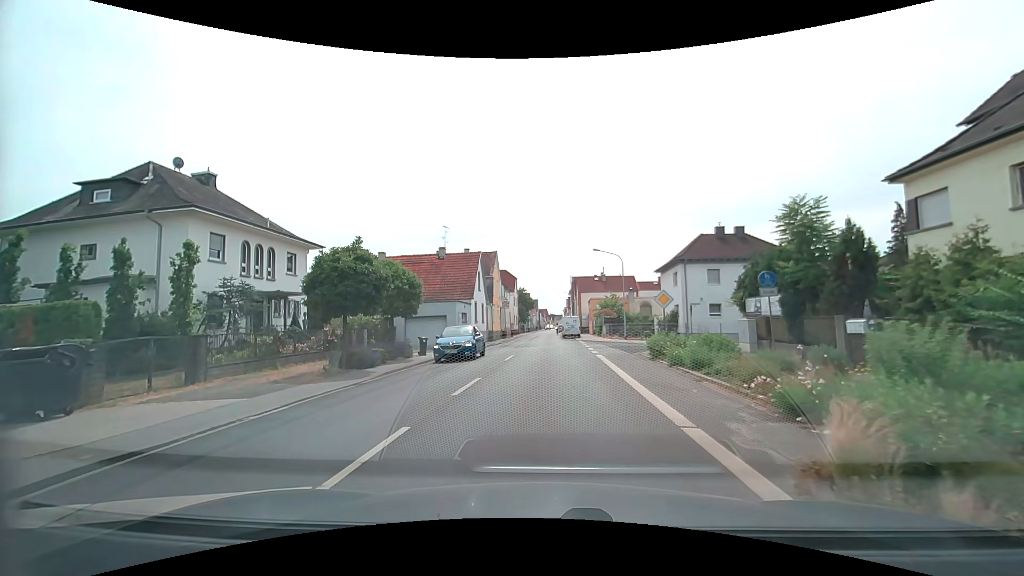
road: tertiary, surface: asphalt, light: Day
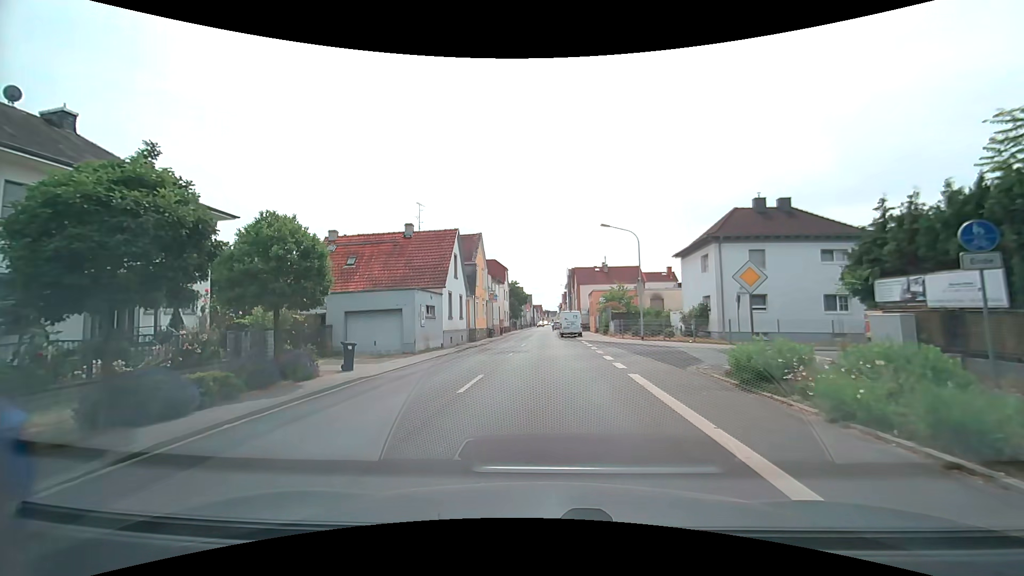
(0.0, +9.4) m; 0°
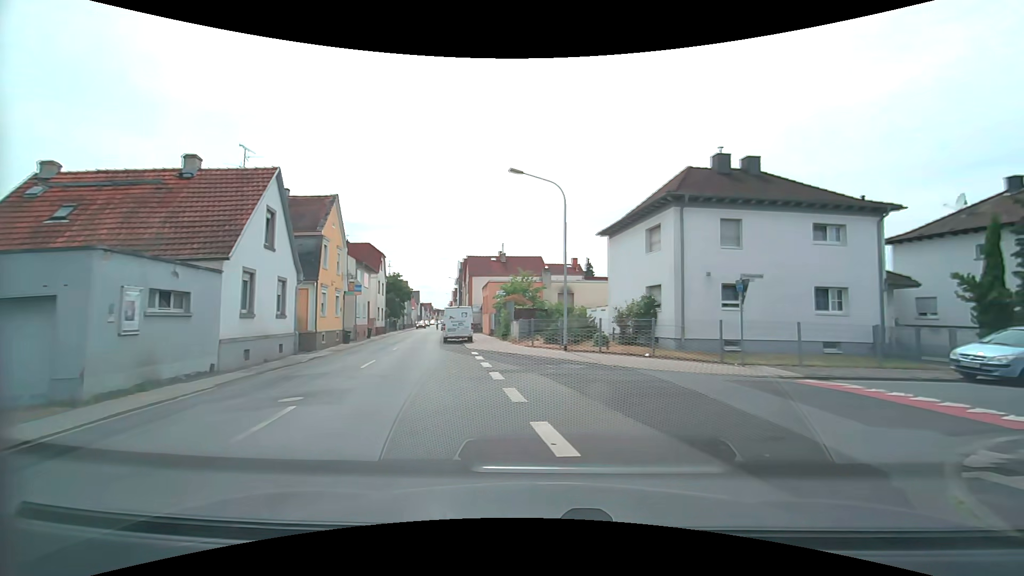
(+0.4, +12.4) m; +10°
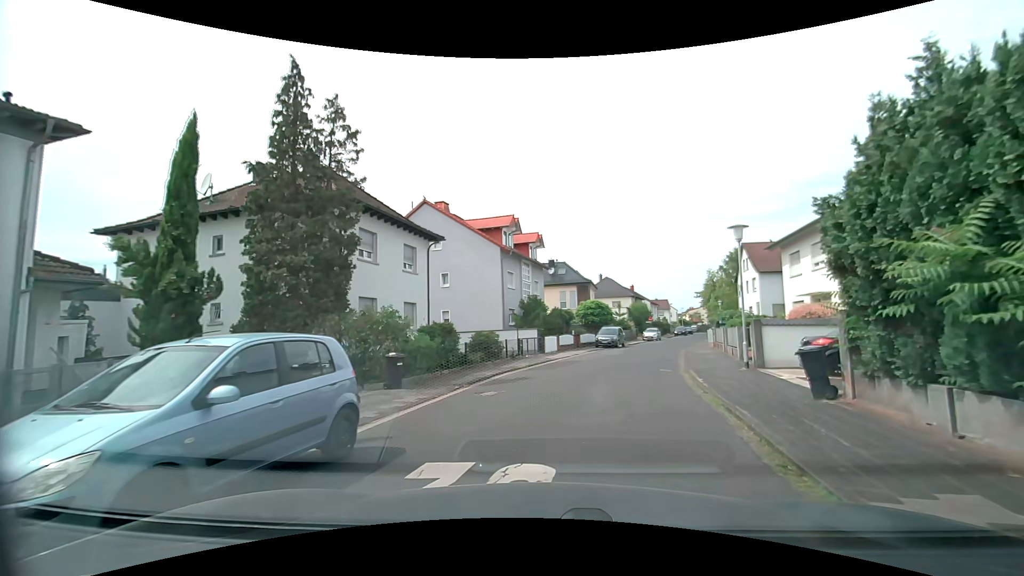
(+7.8, +10.8) m; +71°
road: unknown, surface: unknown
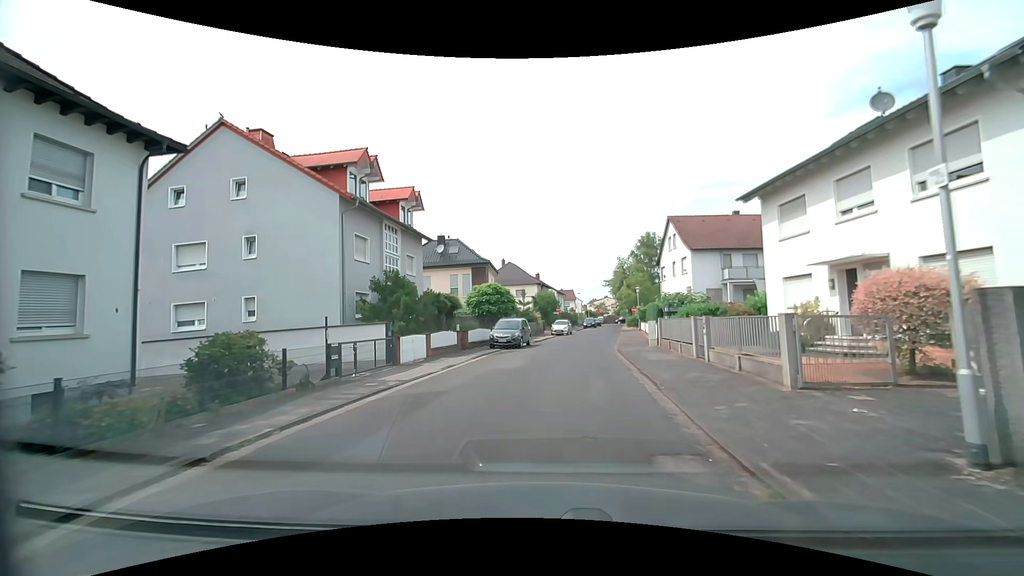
(+1.7, +12.7) m; +12°
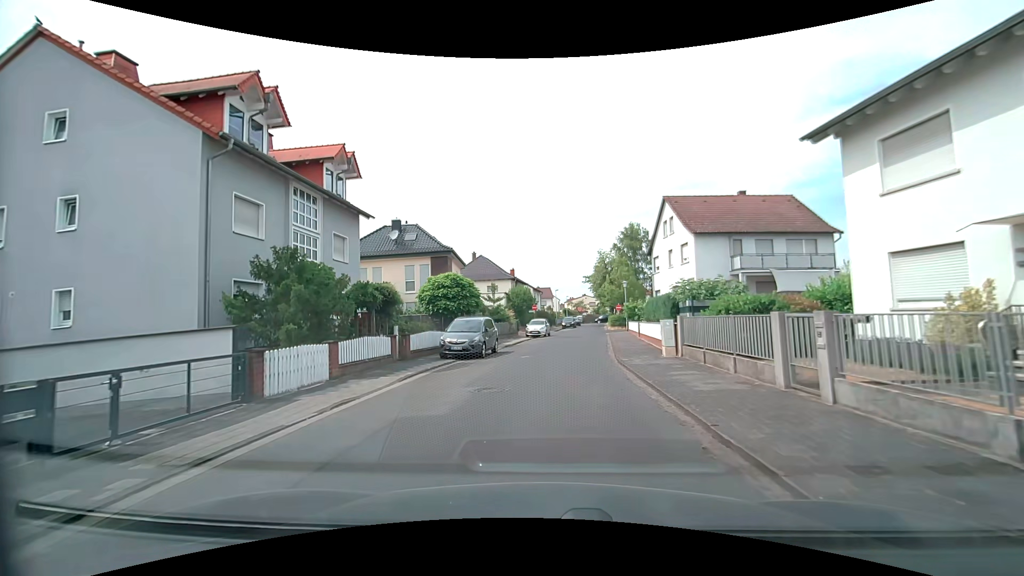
(+0.2, +7.5) m; +3°
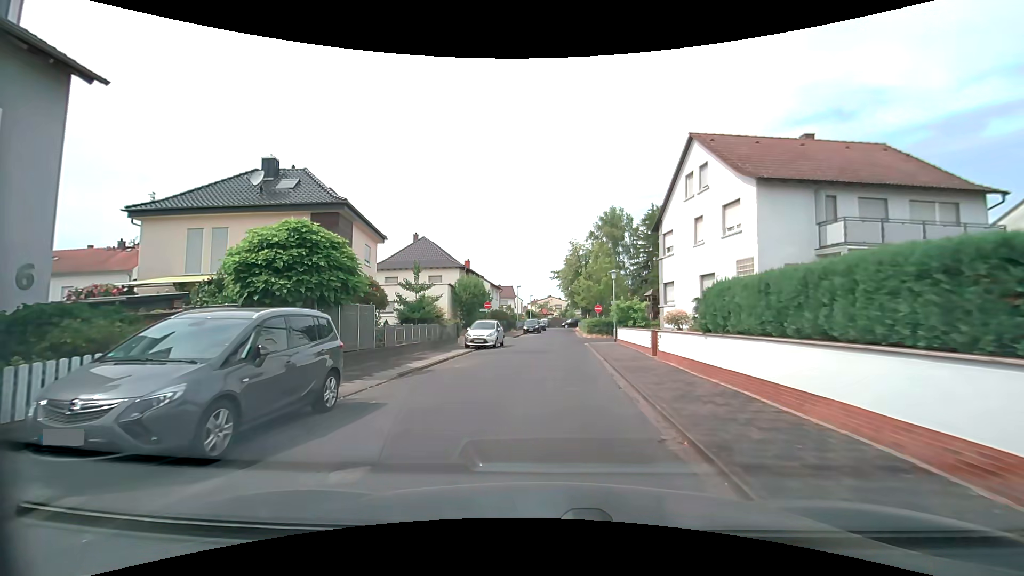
(+0.3, +14.8) m; +3°
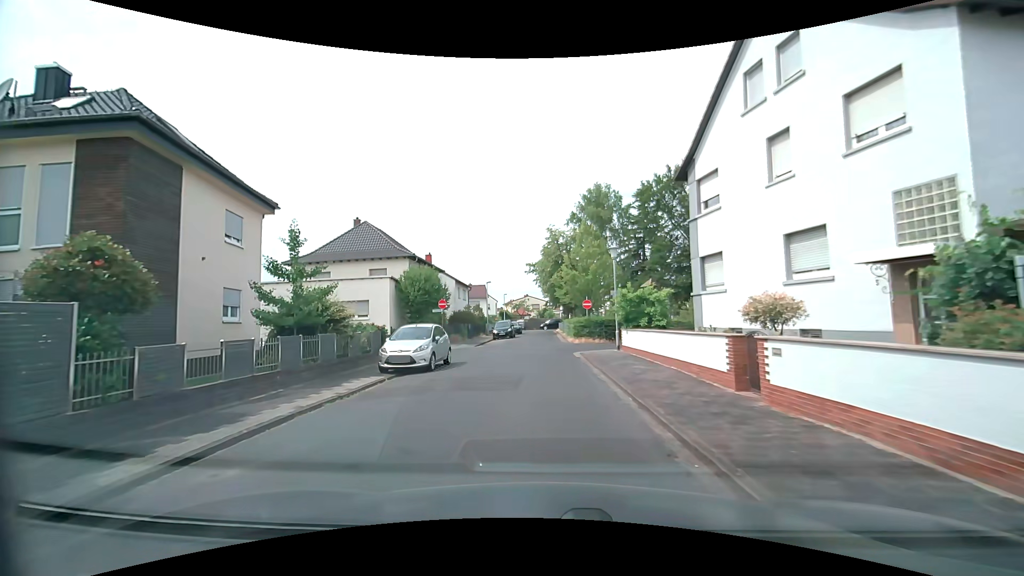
(+0.3, +10.6) m; +4°
(0, +10) (0, +20) (-3, +29) (-13, +29) (-23, +28) (-33, +26) (-42, +22) (-52, +21) (-62, +19) (-72, +17) m
